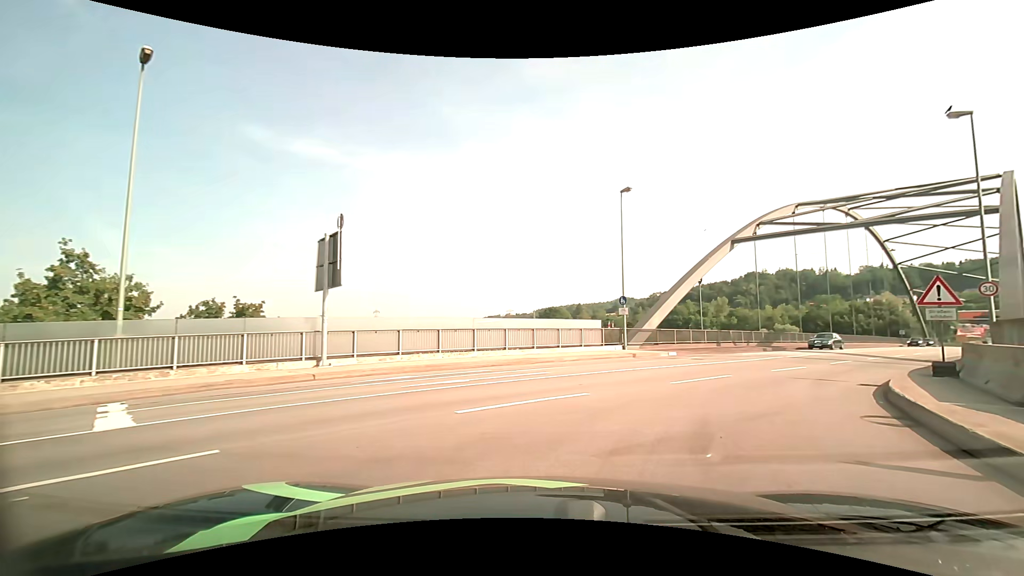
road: primary_link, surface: asphalt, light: Day
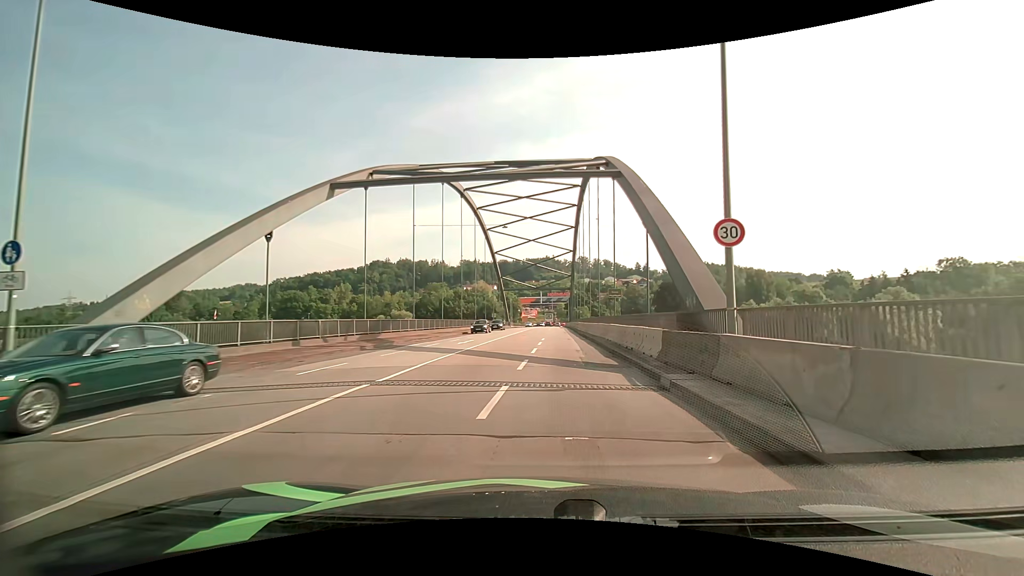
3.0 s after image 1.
(+6.5, +15.8) m; +40°
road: primary
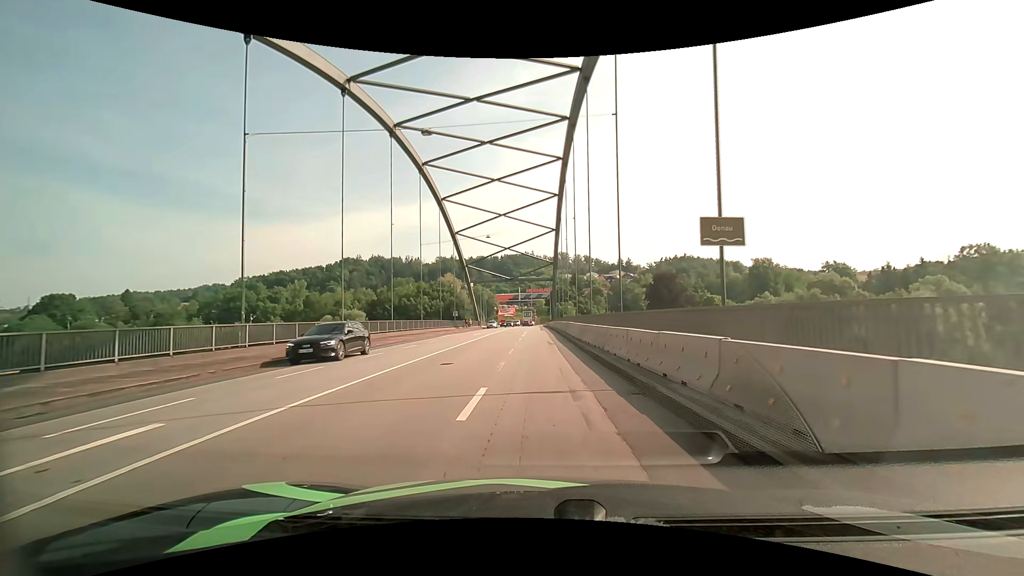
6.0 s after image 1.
(+1.3, +24.0) m; +3°
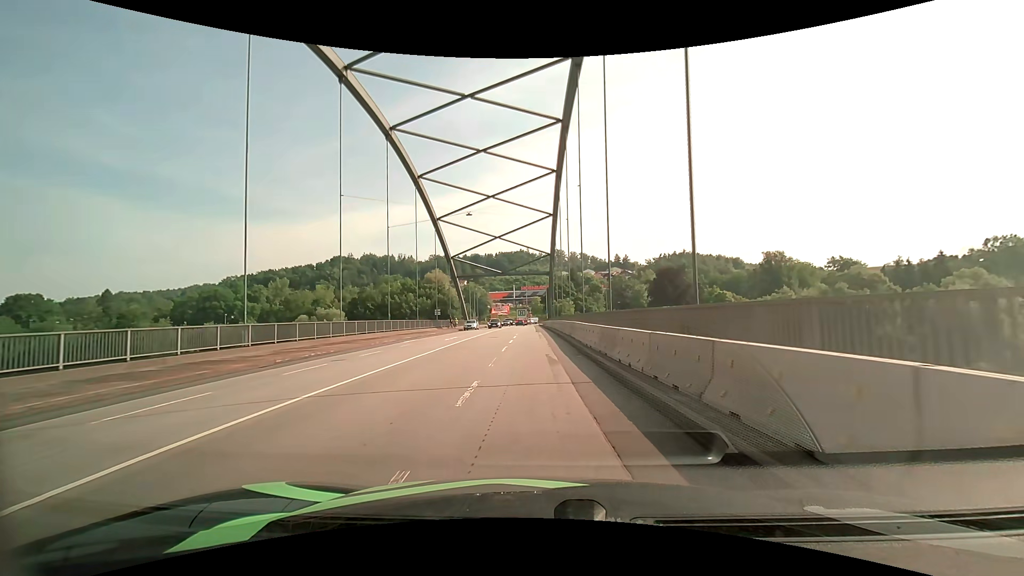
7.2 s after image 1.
(0.0, +11.2) m; 0°
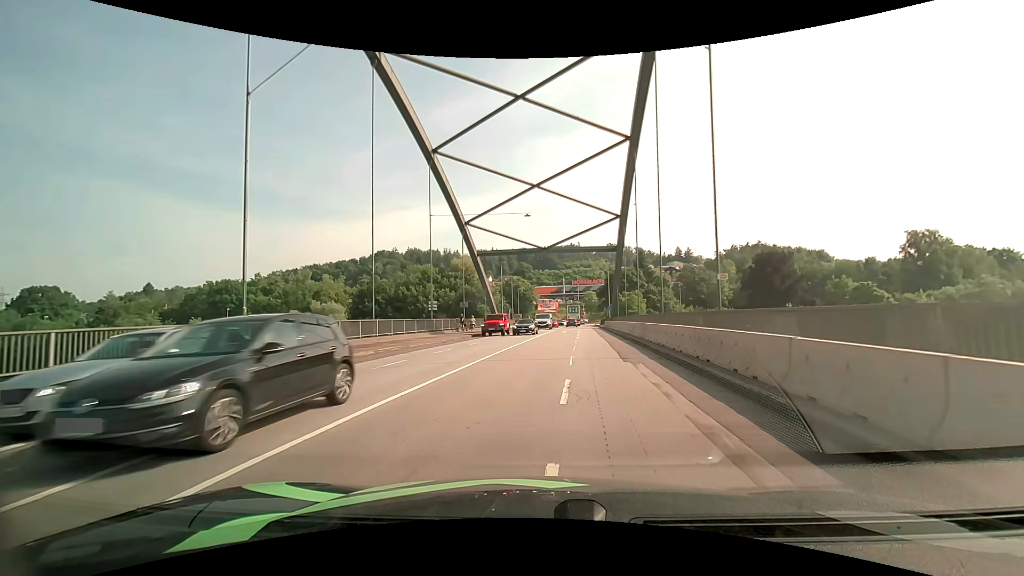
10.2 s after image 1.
(-0.9, +29.9) m; -6°
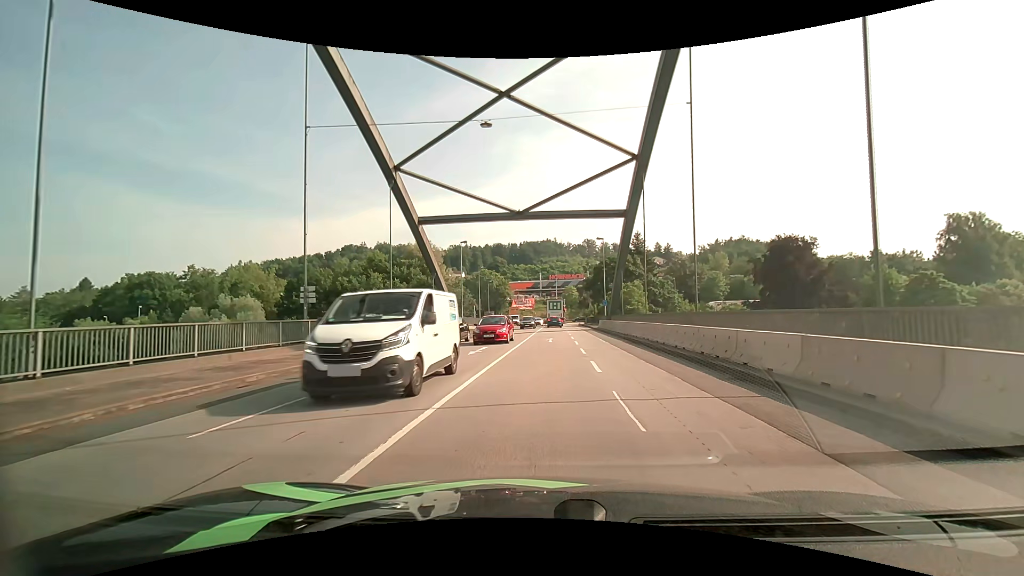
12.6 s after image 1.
(+0.4, +19.6) m; +3°
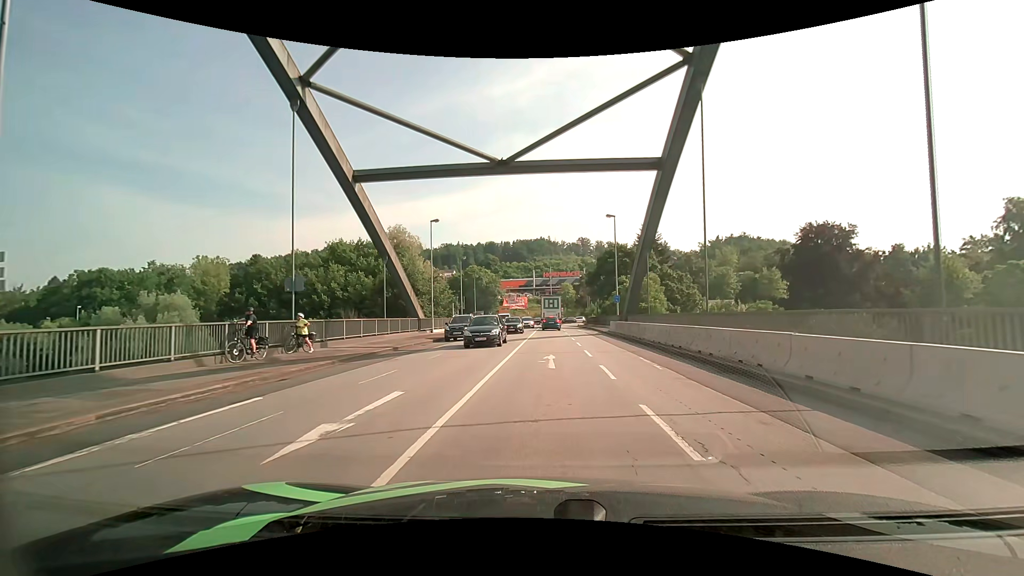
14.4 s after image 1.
(0.0, +13.1) m; 0°
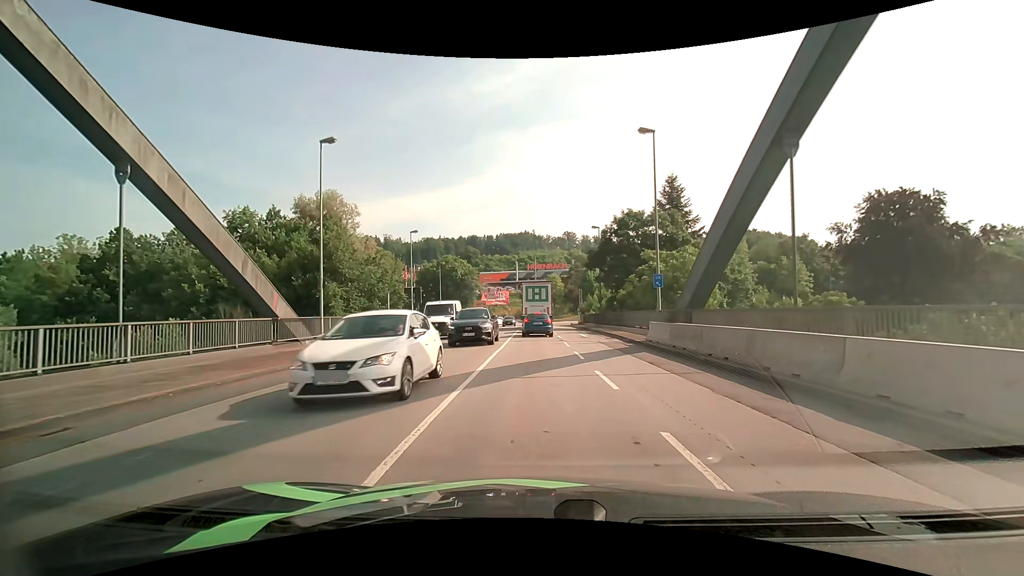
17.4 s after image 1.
(+0.4, +20.0) m; +2°
(0, +10) (0, +20) (0, +30) (0, +40) (0, +50) (0, +60) (-1, +70) (-2, +80) (-7, +88) (-16, +92) m
